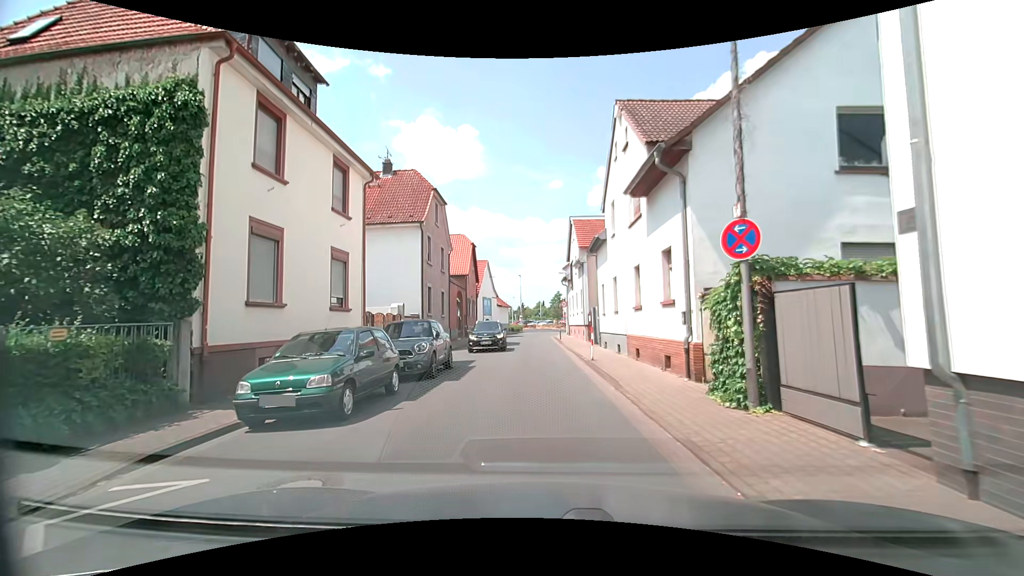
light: Day
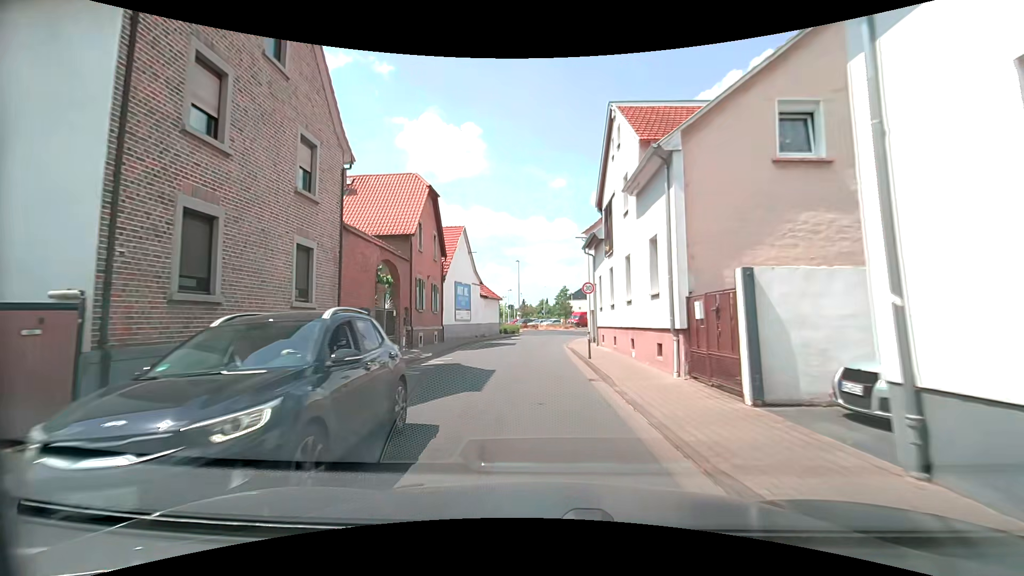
(-0.1, +21.0) m; 0°
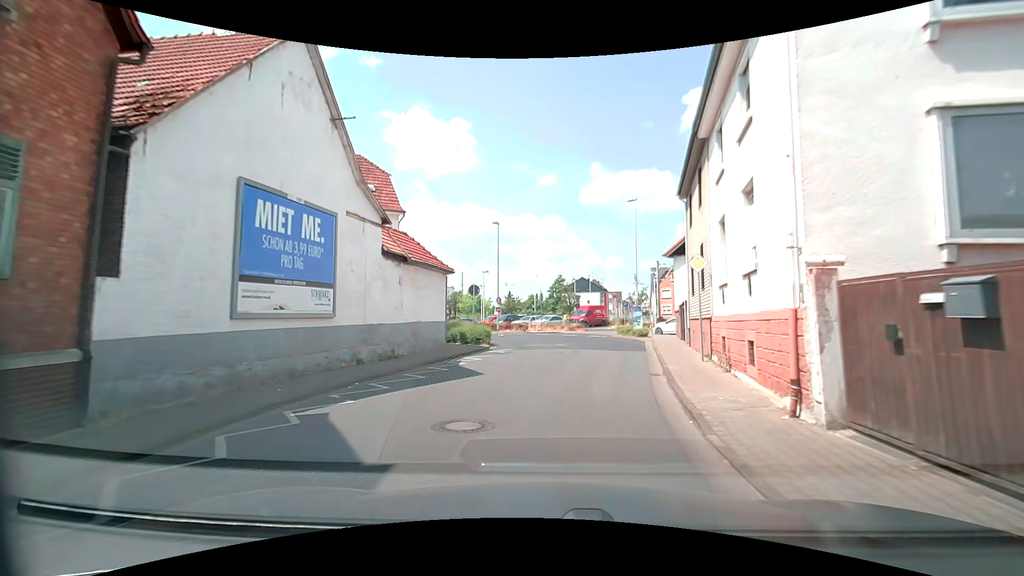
(-0.5, +25.9) m; +2°
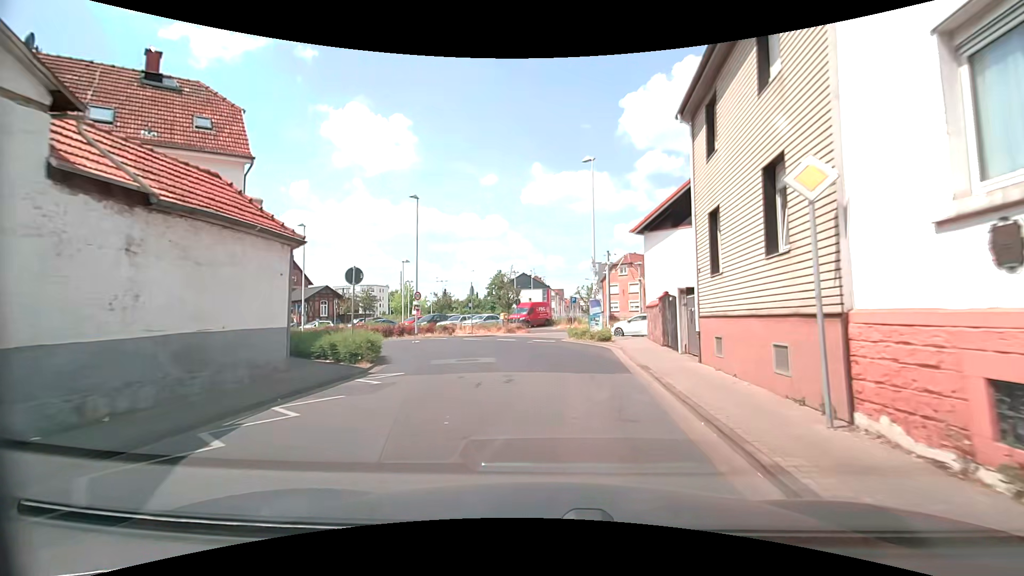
(+0.3, +9.2) m; +7°
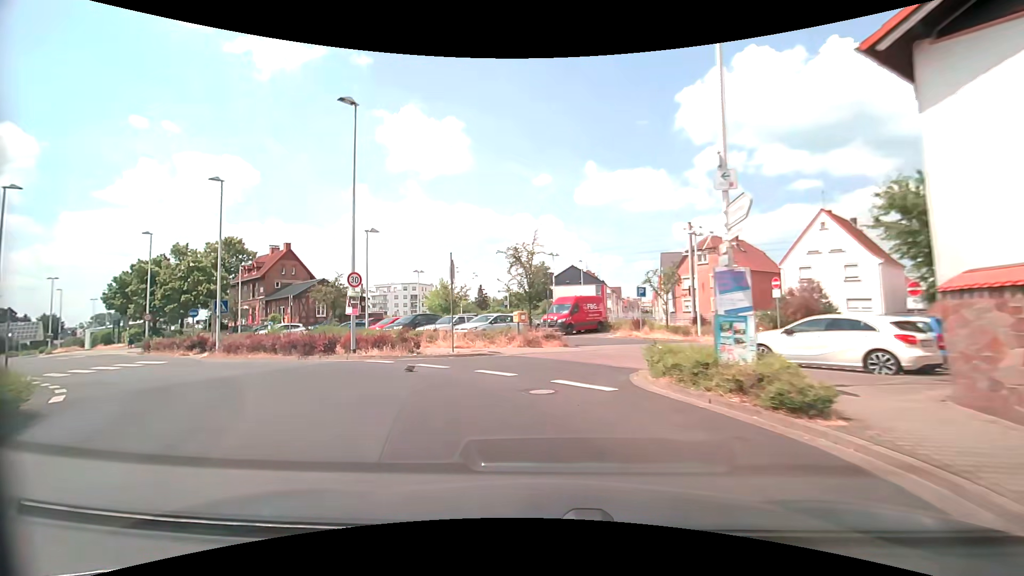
(+0.1, +16.5) m; -6°
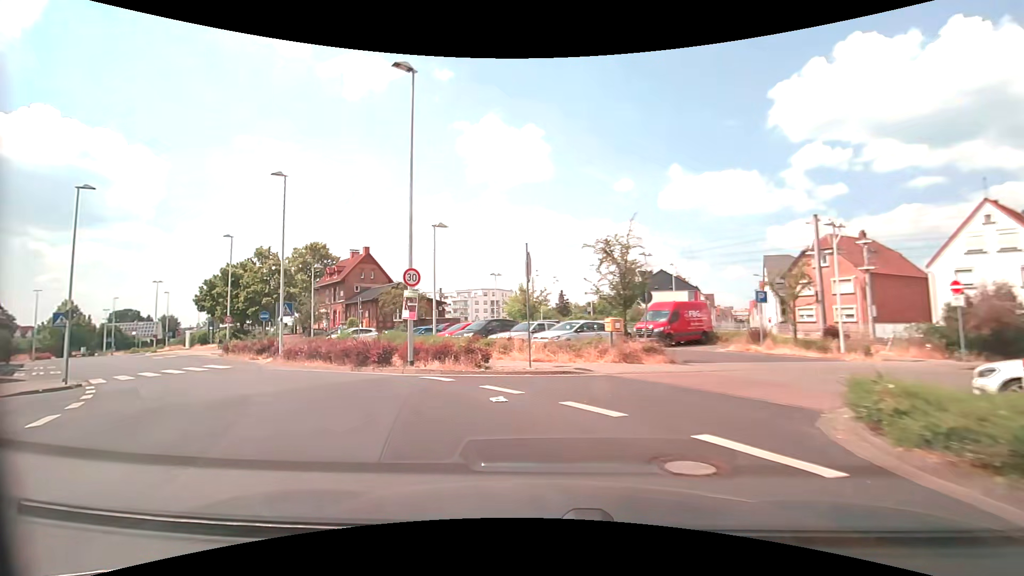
(-0.3, +3.8) m; -10°
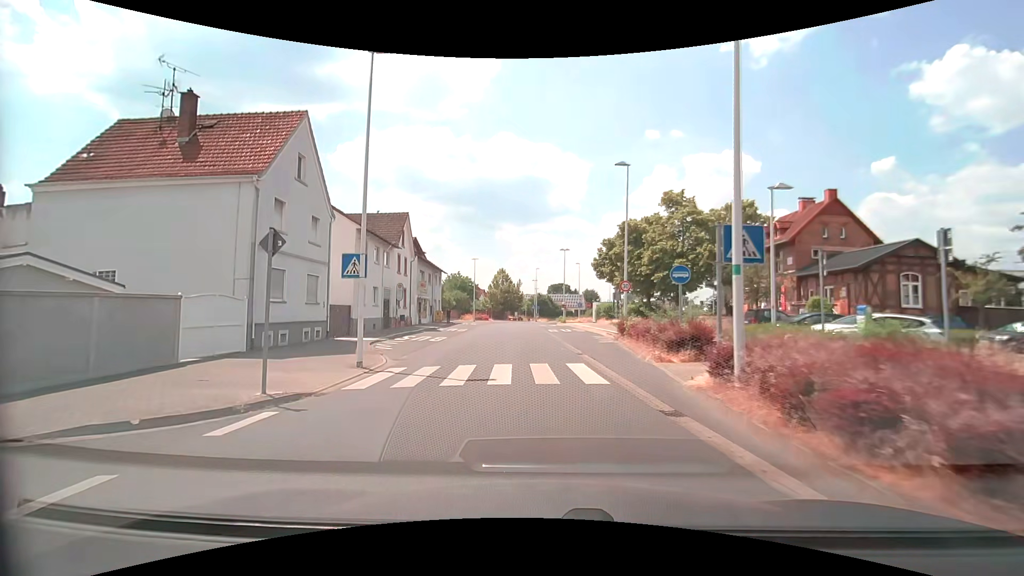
(-8.4, +16.9) m; -44°
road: tertiary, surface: asphalt
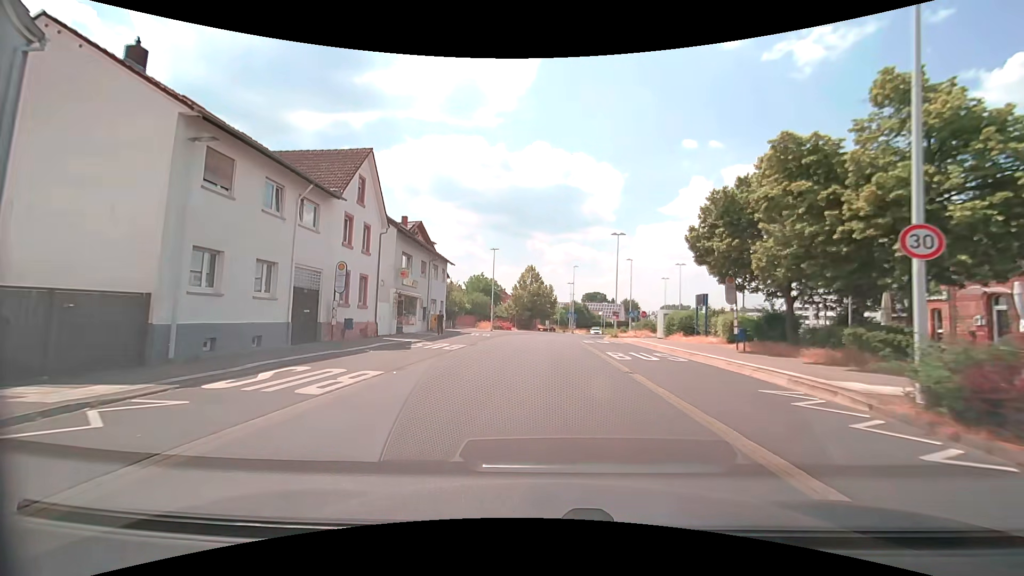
(-1.0, +18.9) m; -4°
(0, +10) (0, +20) (+1, +30) (+1, +40) (+3, +50) (+6, +59) (+10, +69) (+12, +78) (+13, +88) (+13, +98) m
